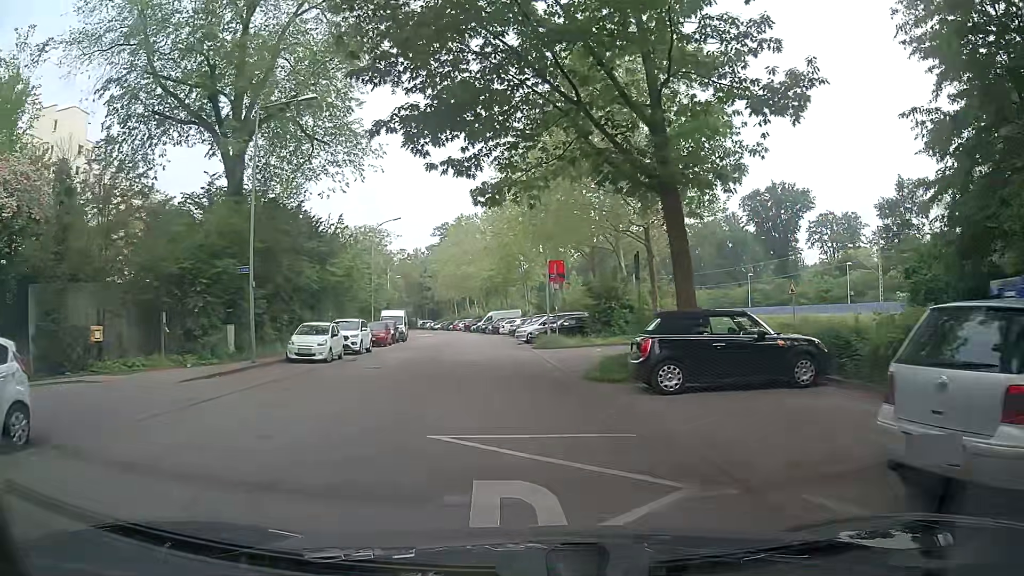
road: residential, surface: asphalt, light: Day
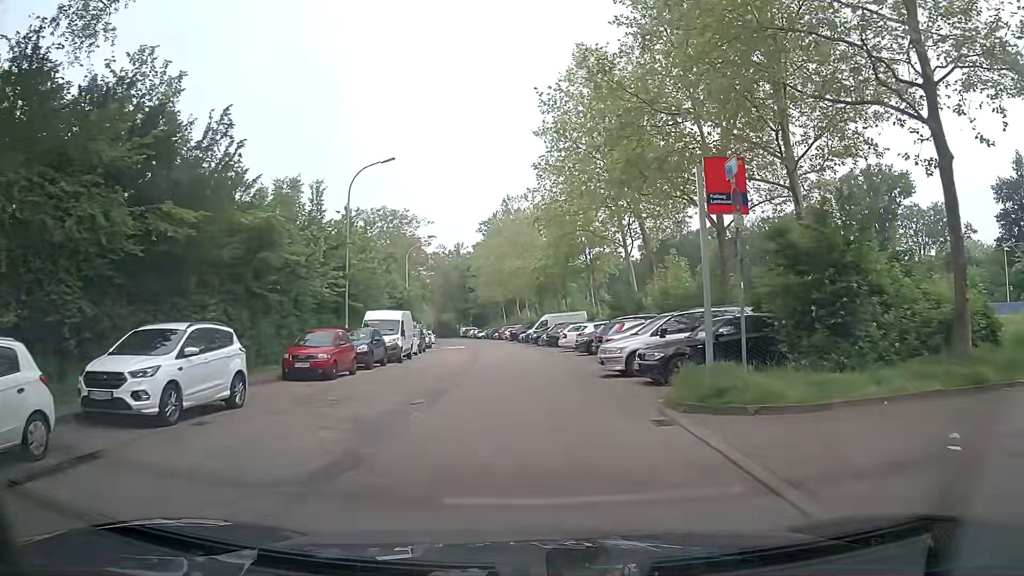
(-1.6, +21.1) m; -5°
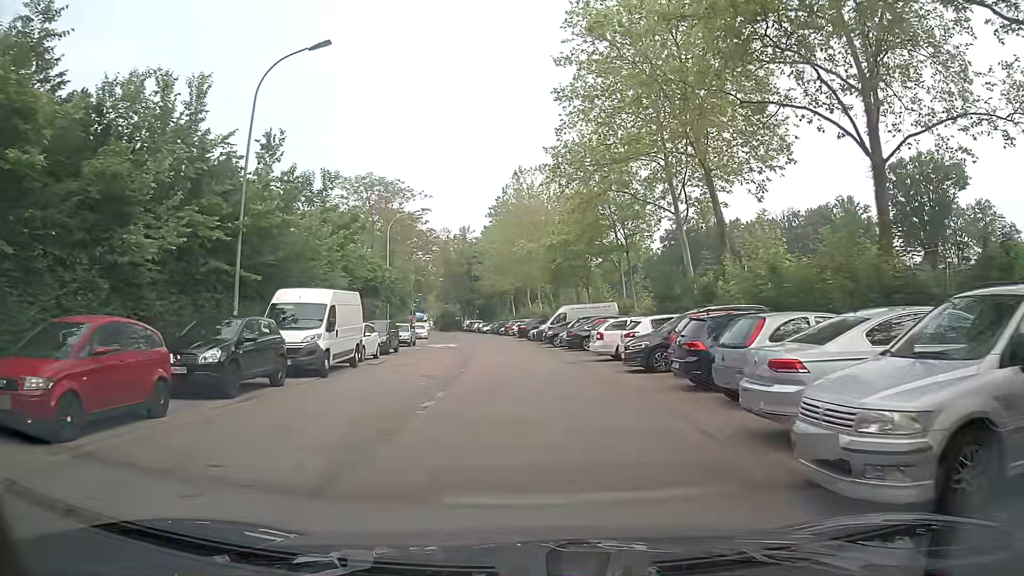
(-0.4, +13.3) m; -3°
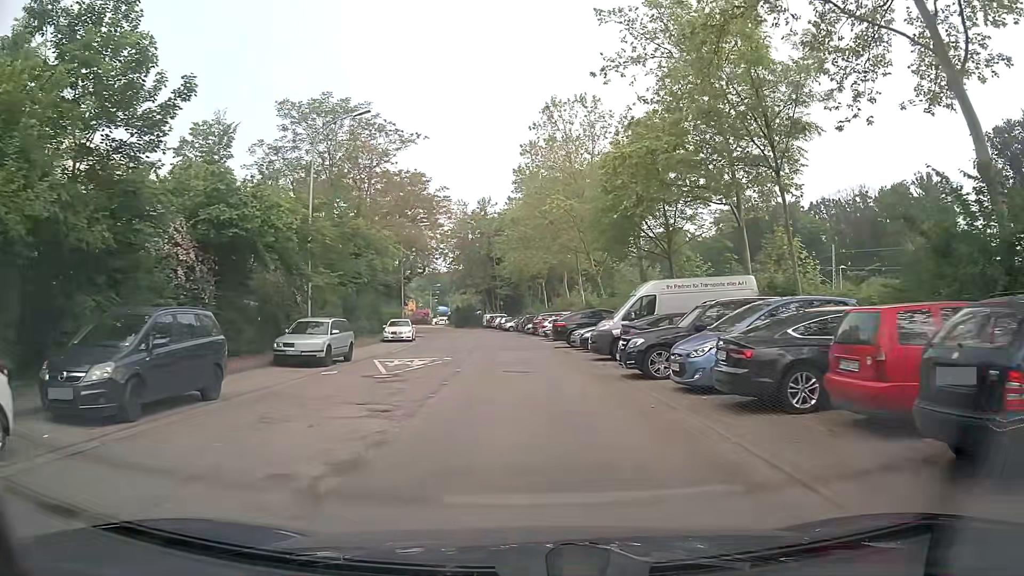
(0.0, +22.7) m; -1°
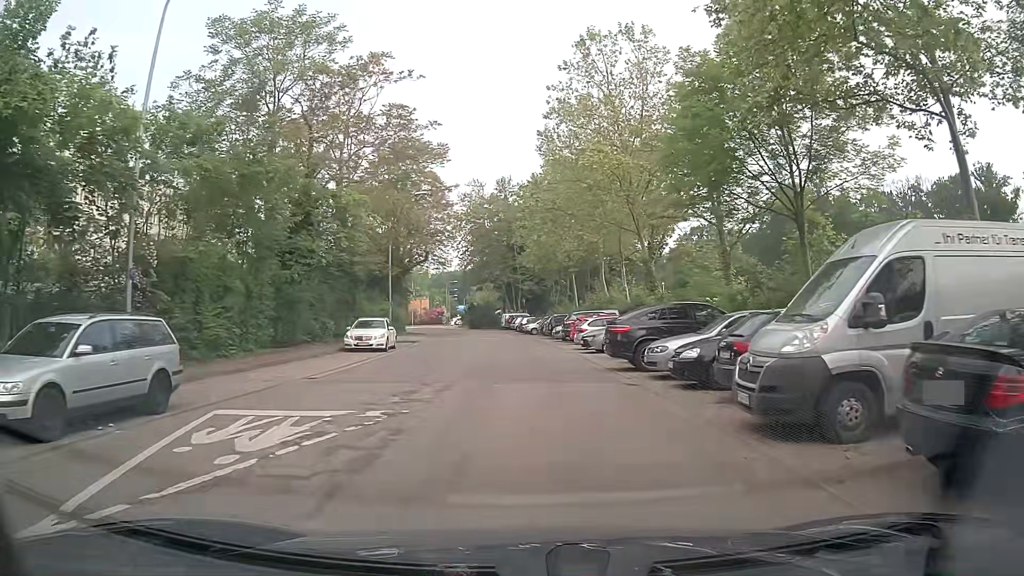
(-0.3, +13.7) m; -2°
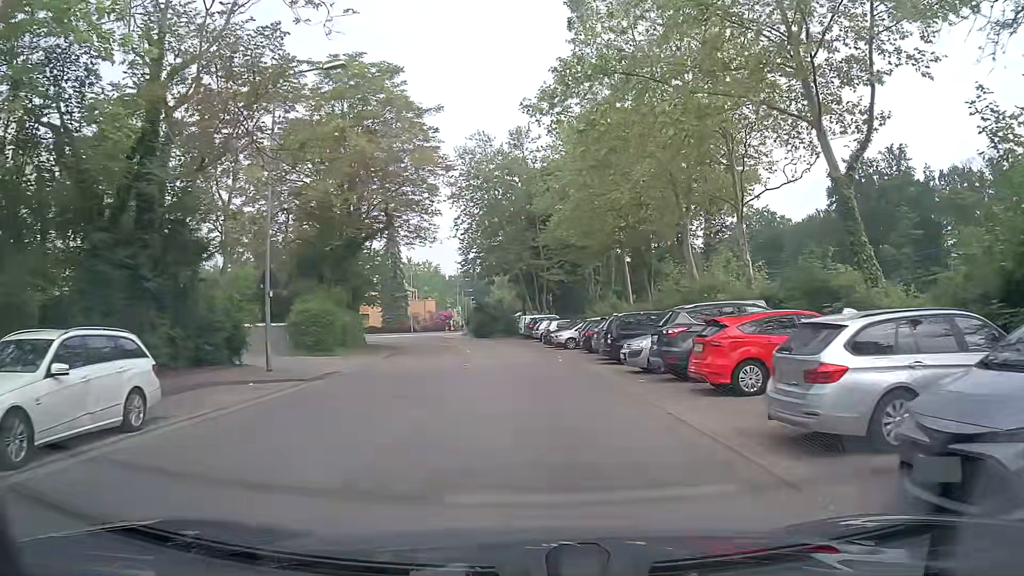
(-0.4, +22.9) m; -2°
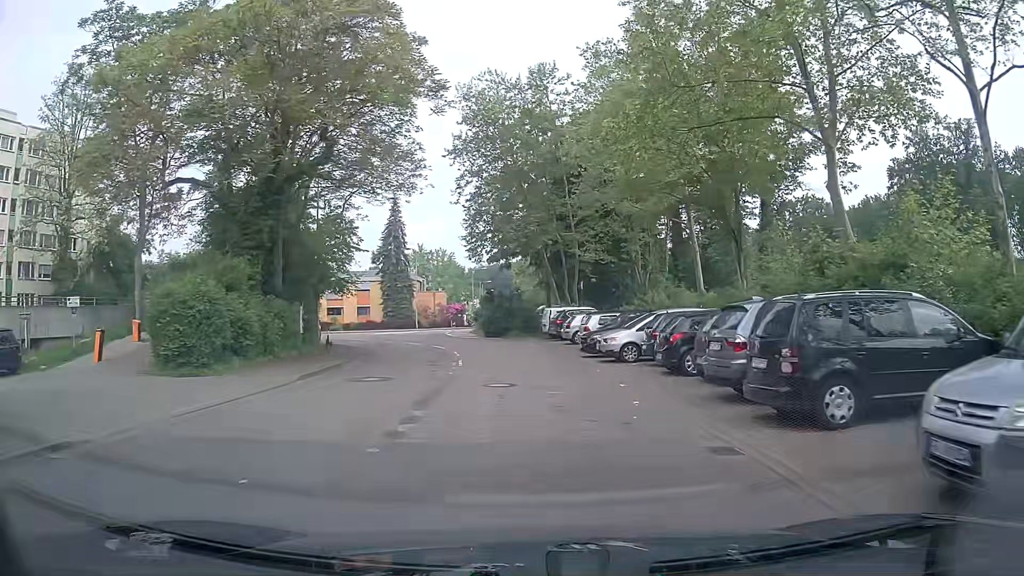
(-0.3, +13.8) m; -3°
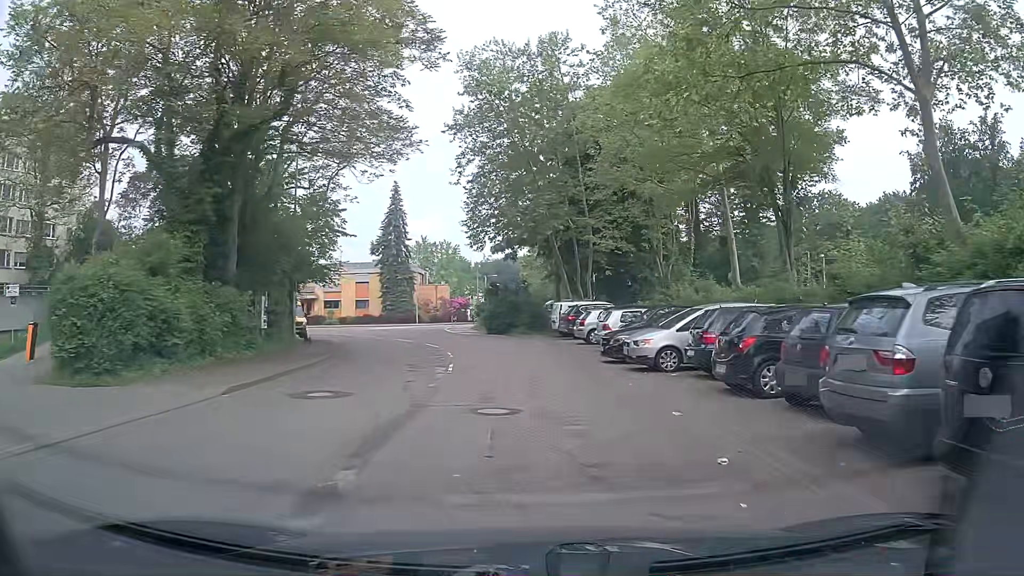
(0.0, +4.6) m; 0°
(0, +10) (-1, +20) (-2, +30) (-5, +39) (-10, +48) (-16, +56) (-23, +63) (-31, +69) (-39, +74) (-48, +79) m
